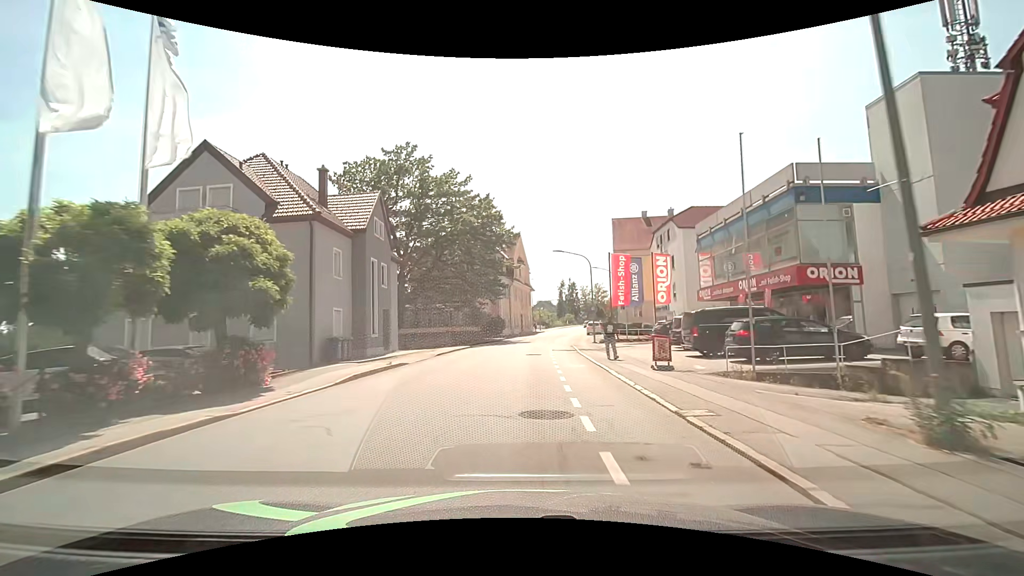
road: tertiary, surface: asphalt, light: Day
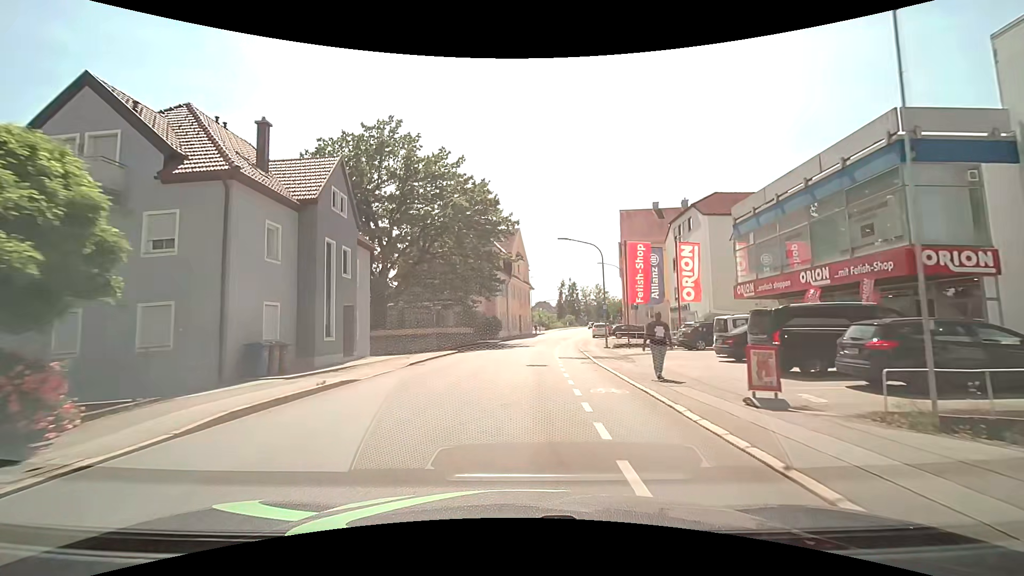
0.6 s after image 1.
(0.0, +6.3) m; 0°
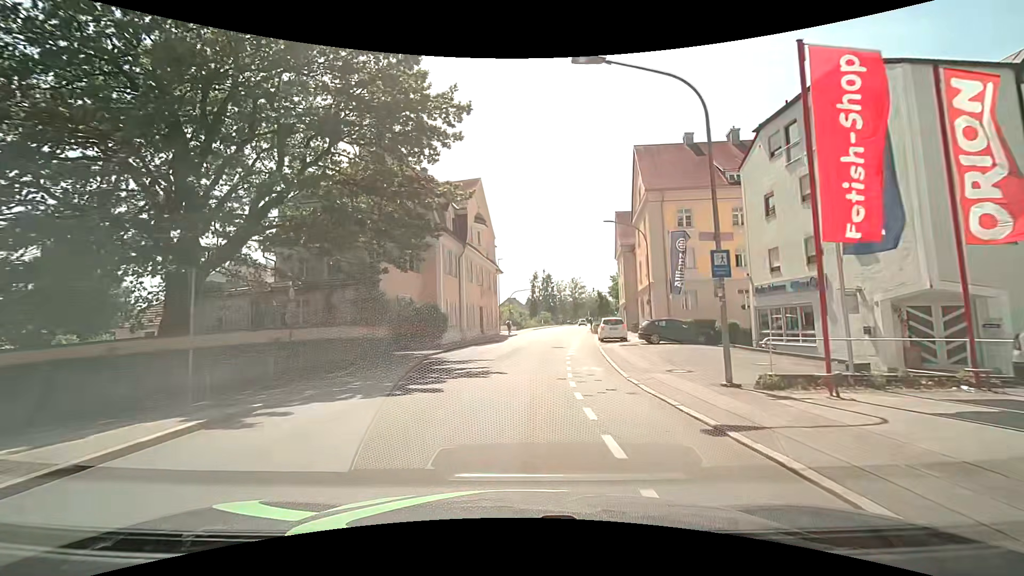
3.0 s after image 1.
(+0.8, +23.1) m; +3°
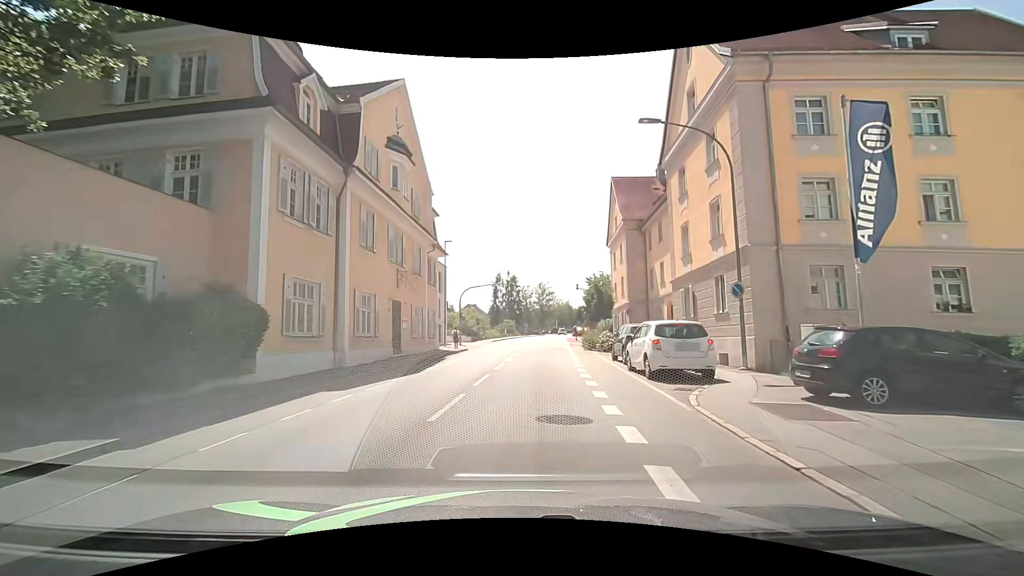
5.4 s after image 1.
(+1.0, +20.0) m; +6°
(0, +10) (0, +20) (+1, +30) (+2, +40) (+2, +50) (+3, +60) (+4, +70) (+5, +80) (+6, +90) (+7, +100) m
